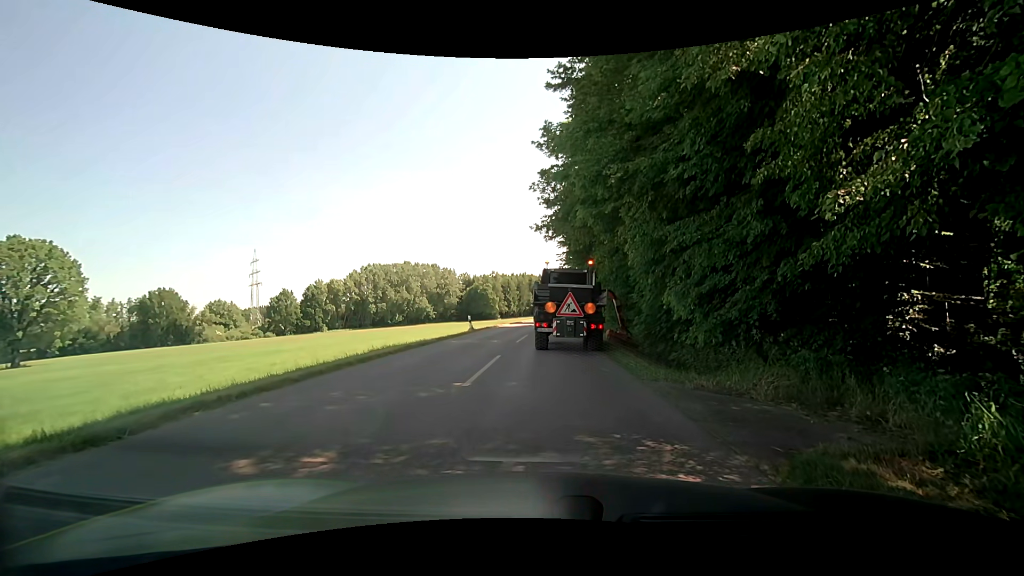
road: tertiary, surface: asphalt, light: Day
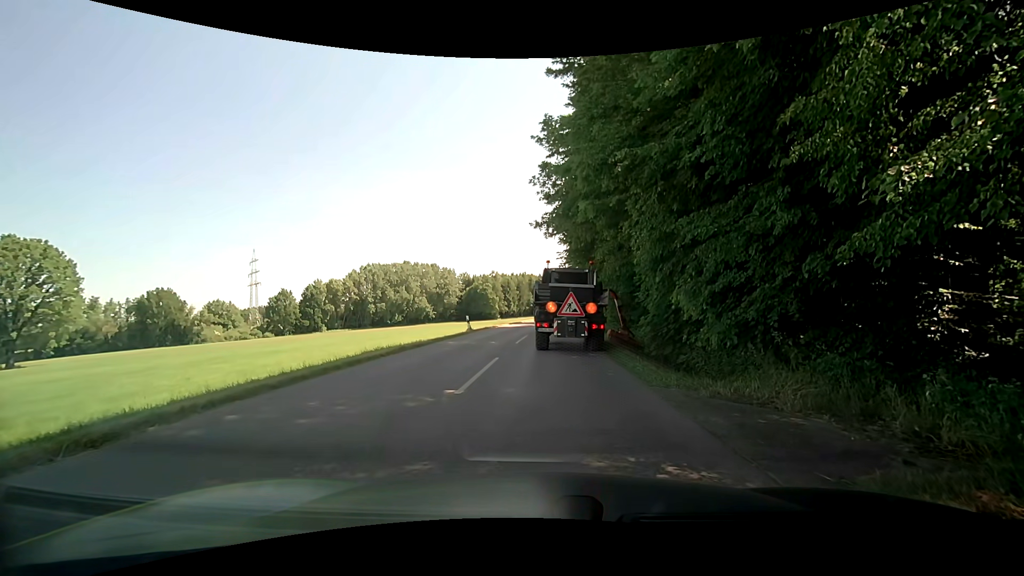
(0.0, +0.8) m; 0°
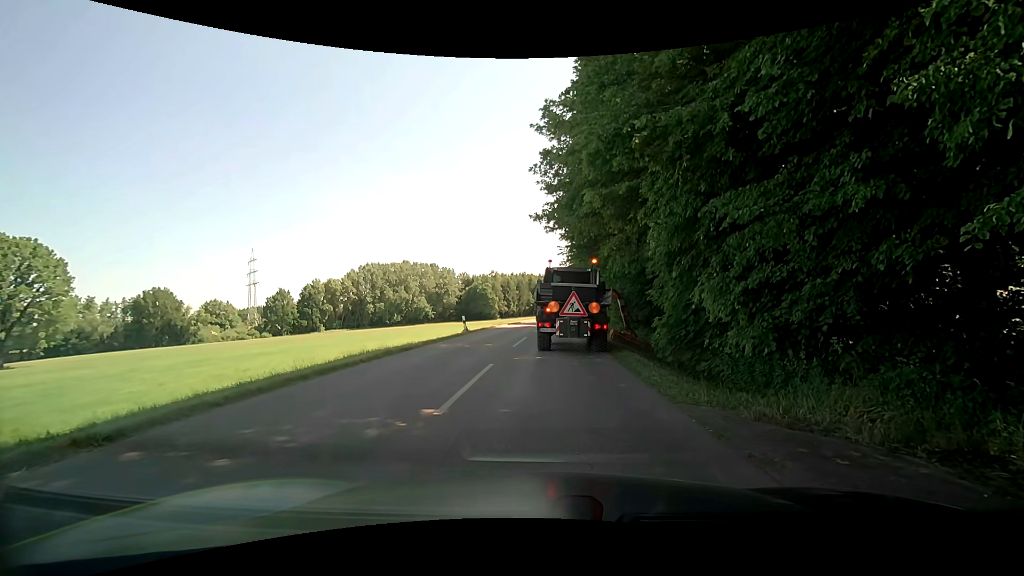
(0.0, +1.6) m; 0°
